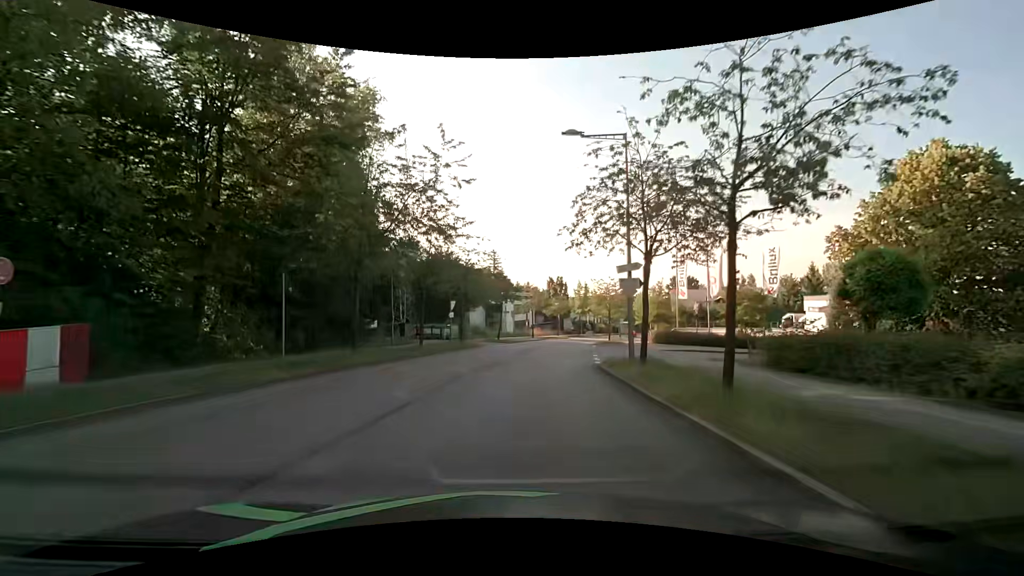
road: residential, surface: asphalt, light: Day
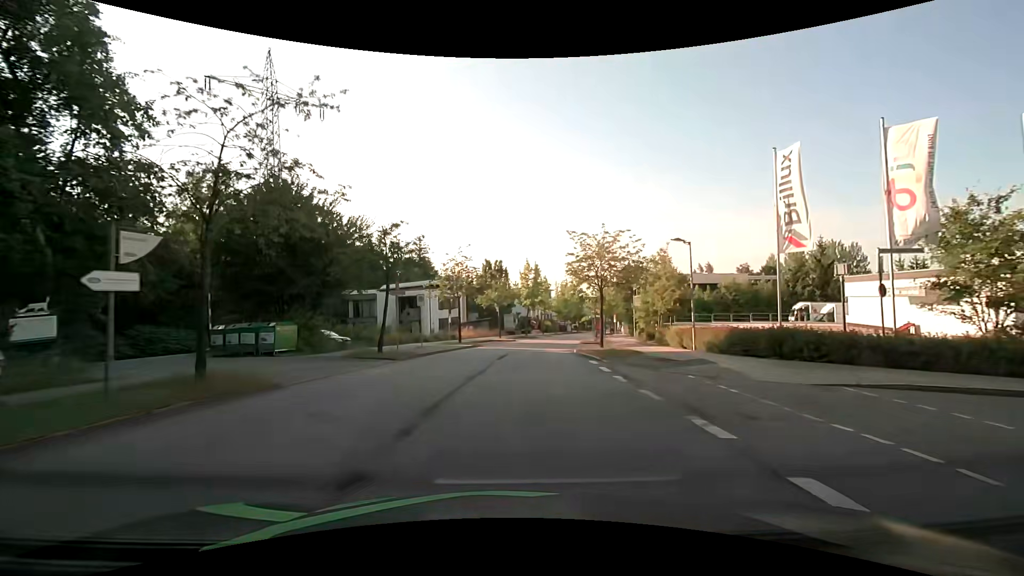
(+1.8, +25.0) m; +8°
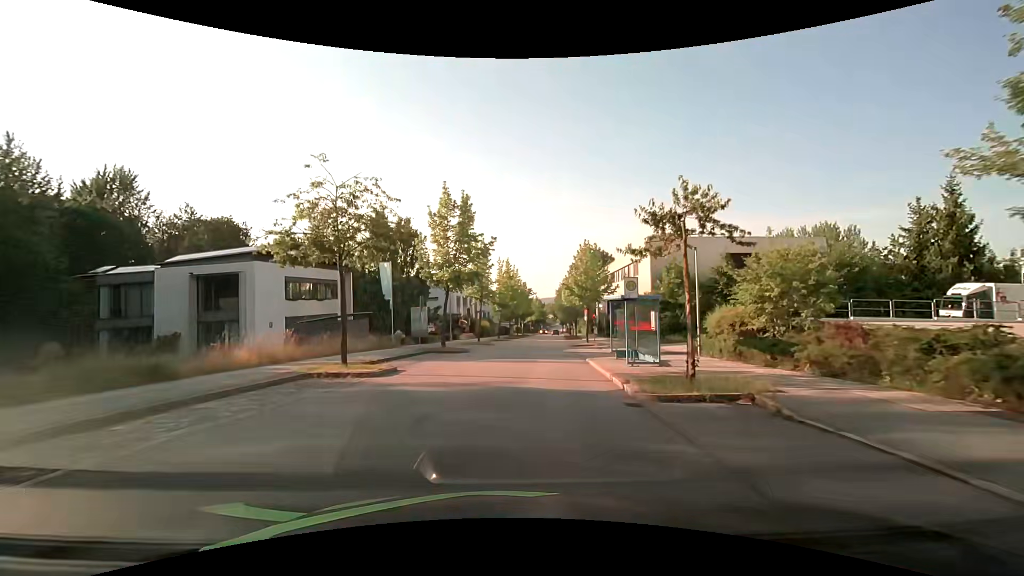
(+2.0, +33.3) m; +7°
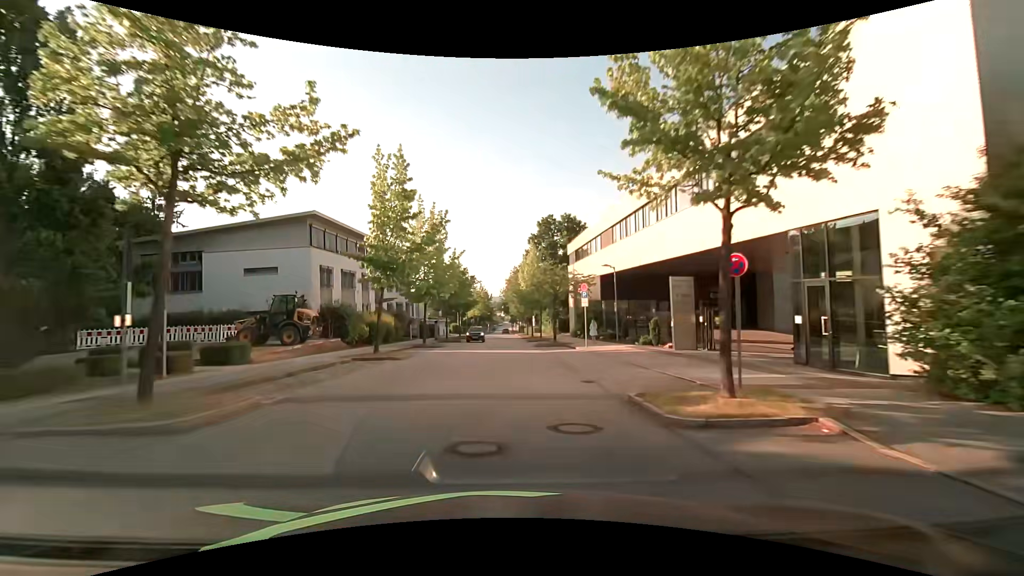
(+2.3, +35.2) m; +6°
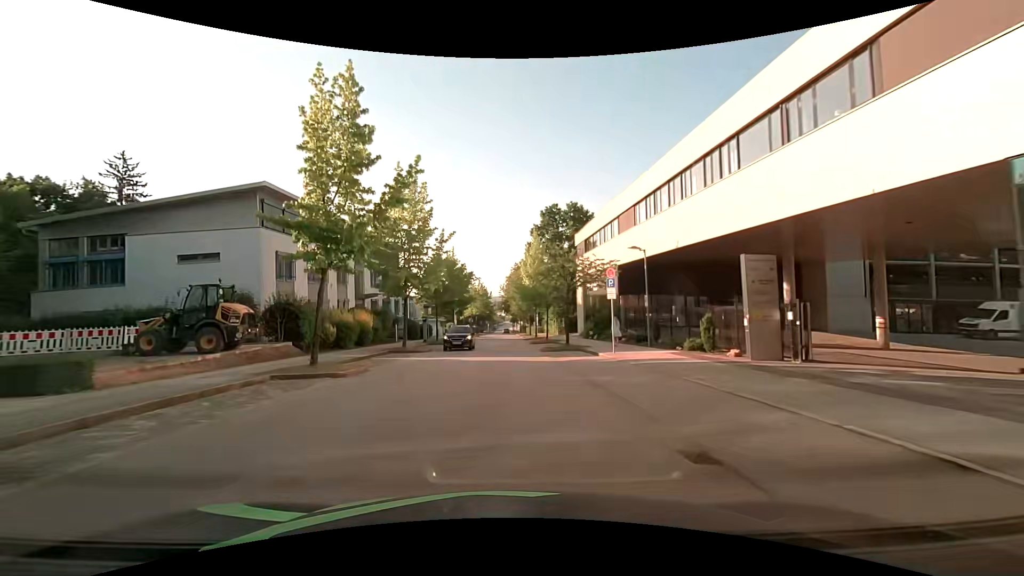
(0.0, +7.3) m; 0°
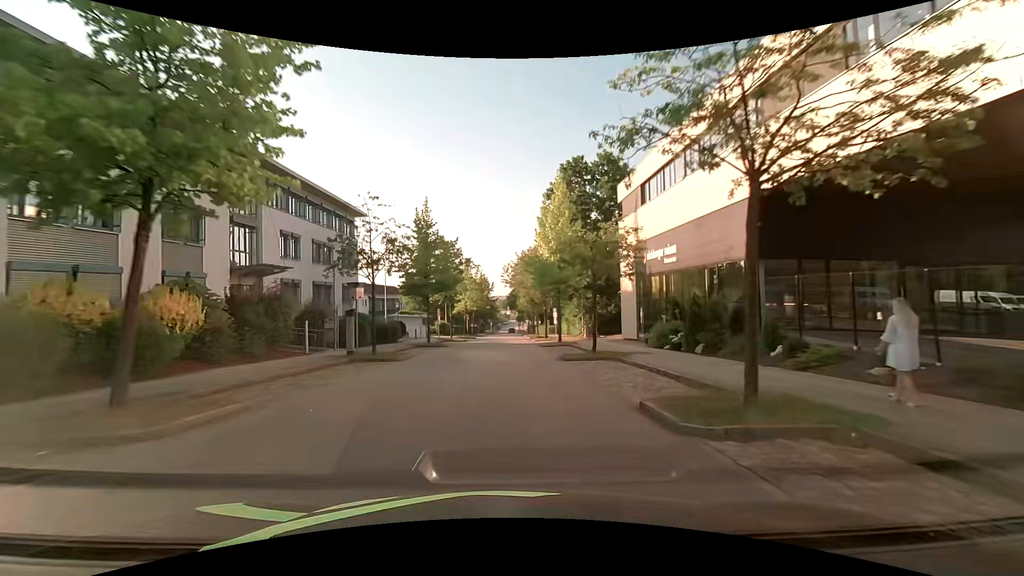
(-0.1, +21.5) m; -1°
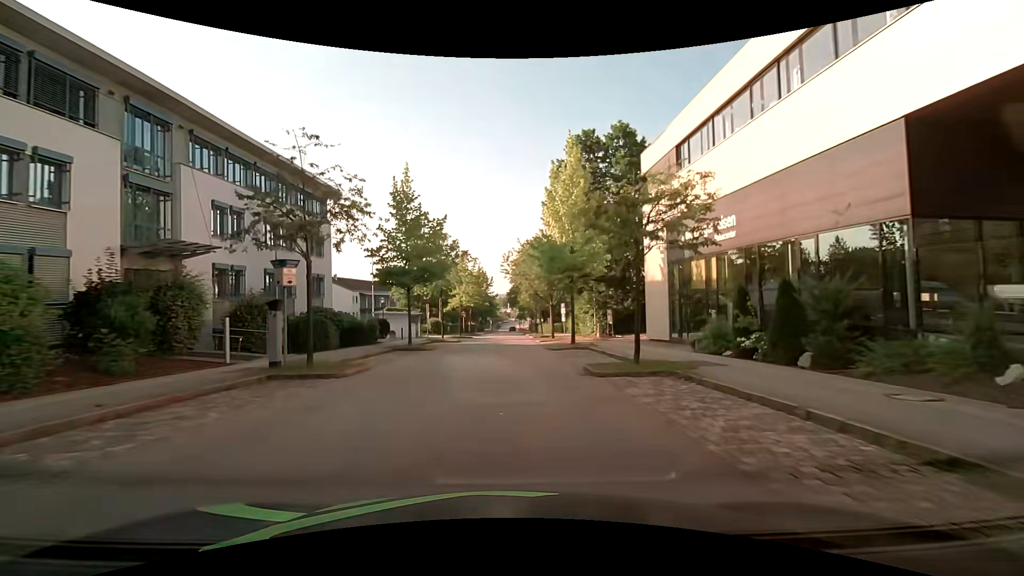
(0.0, +7.0) m; +1°
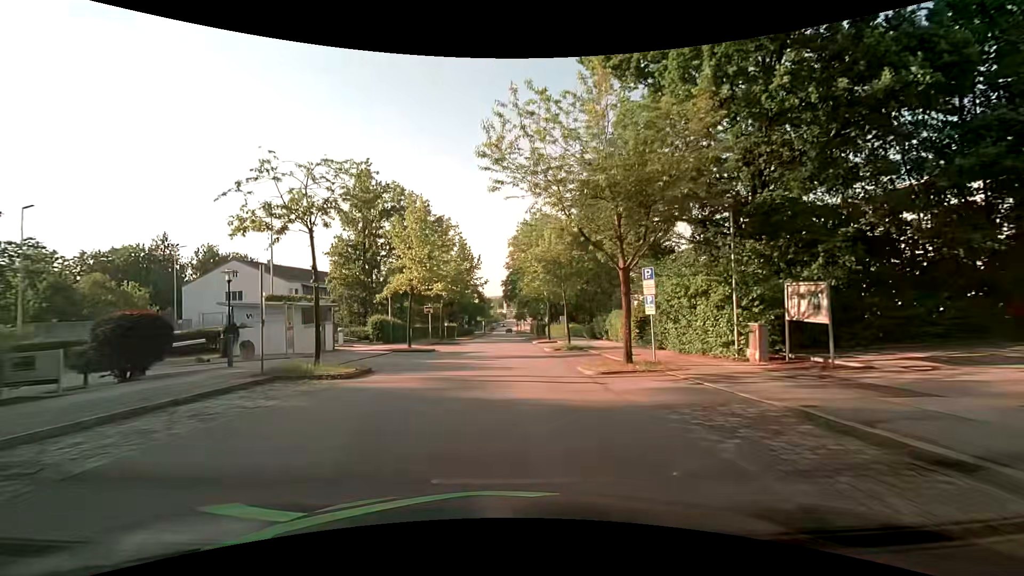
(0.0, +27.5) m; 0°
(0, +10) (0, +20) (0, +30) (0, +40) (0, +50) (0, +60) (0, +70) (0, +80) (0, +90) (0, +100) m
